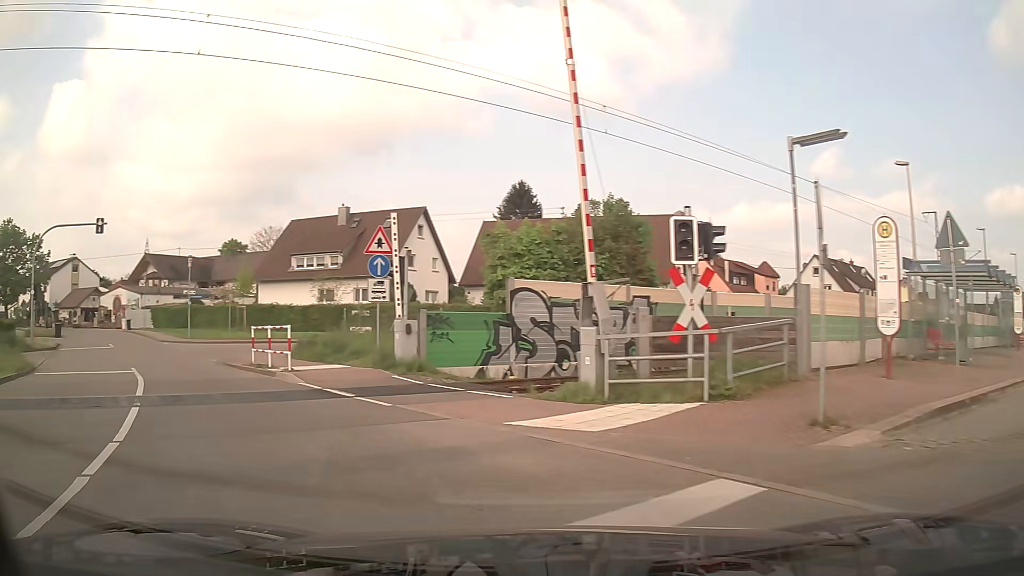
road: unclassified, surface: asphalt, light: Day
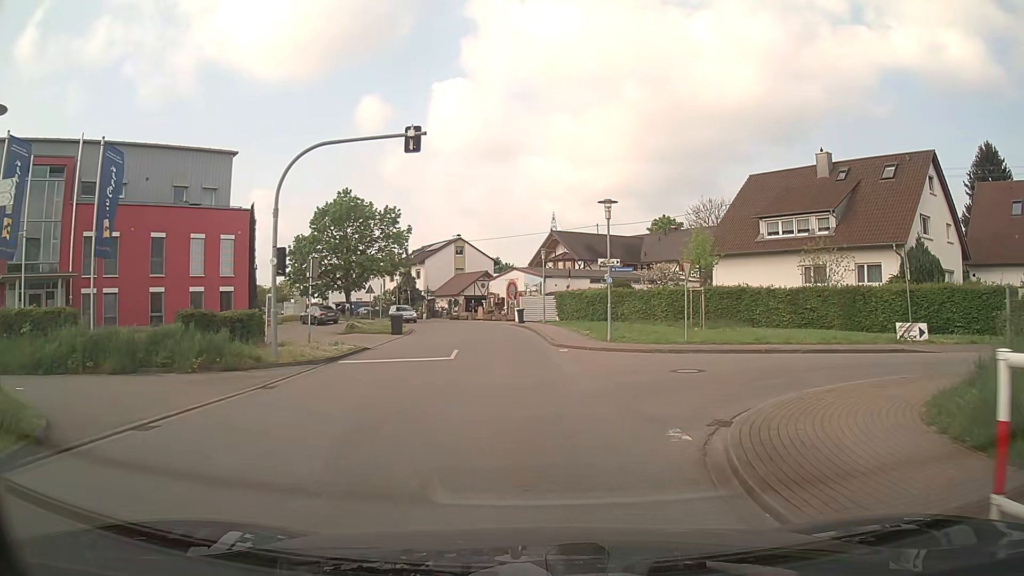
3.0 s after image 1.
(-6.9, +15.1) m; -36°
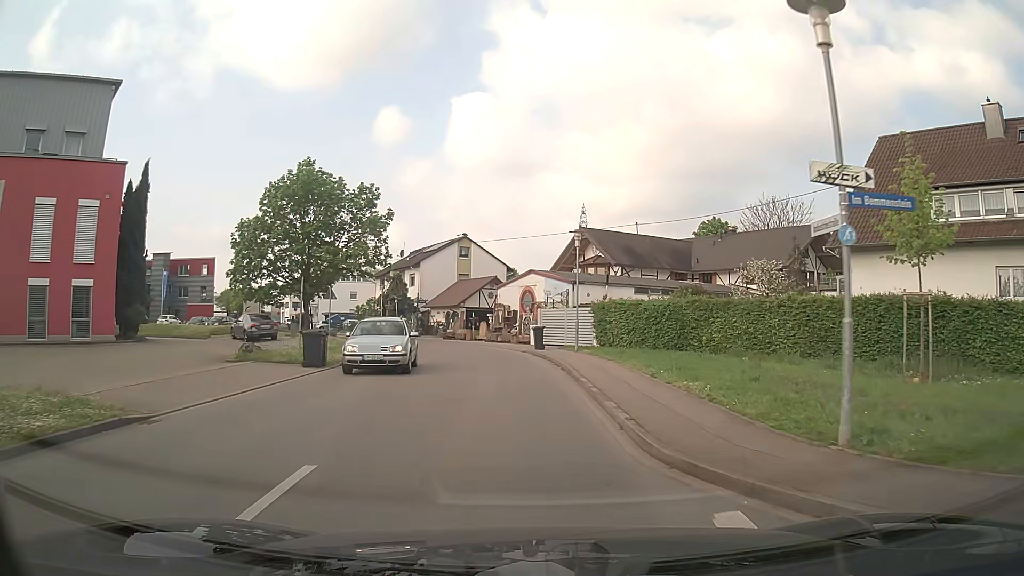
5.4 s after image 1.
(-0.2, +16.3) m; -2°
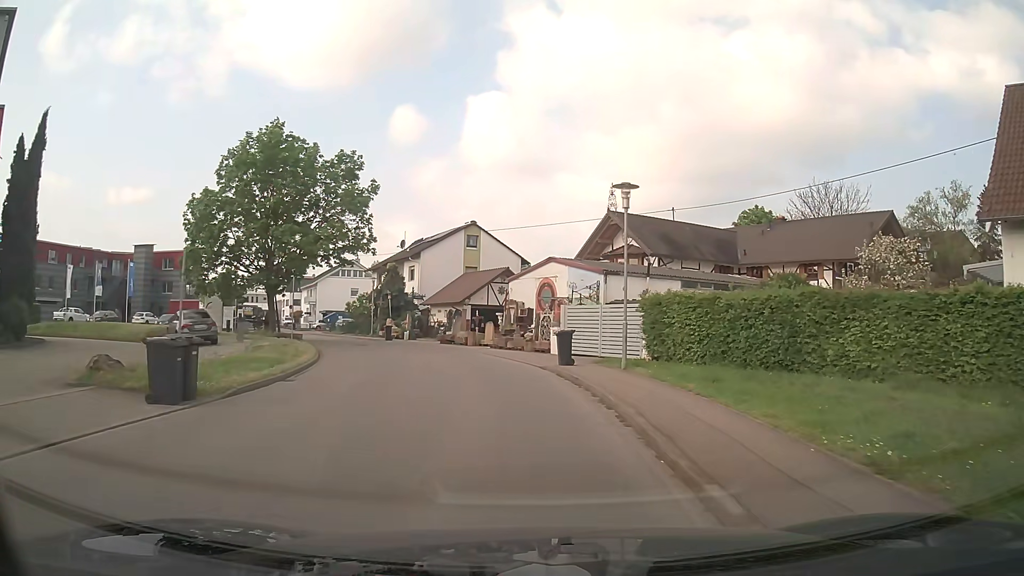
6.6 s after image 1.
(-0.1, +9.3) m; -2°
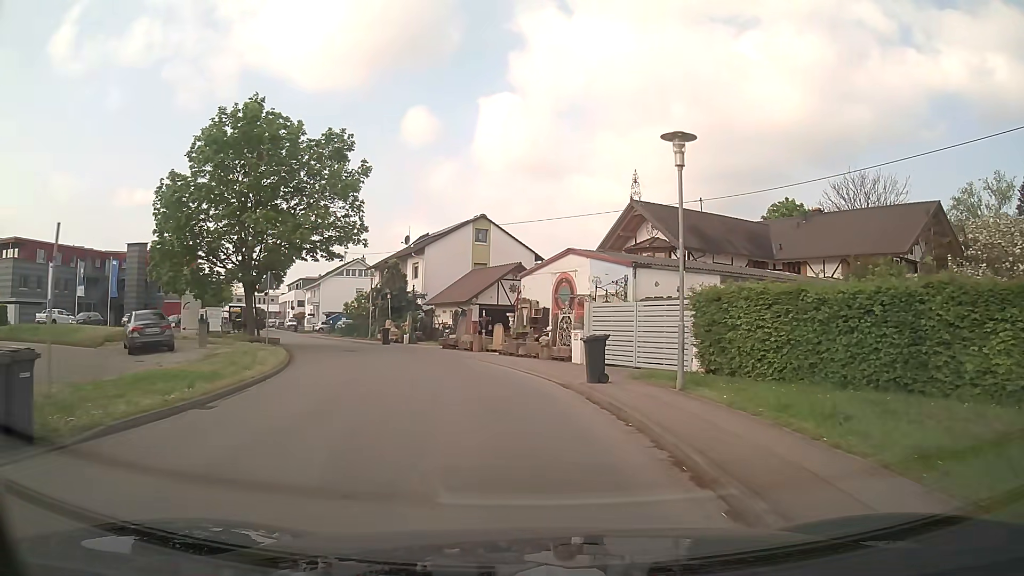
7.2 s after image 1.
(0.0, +4.9) m; -1°
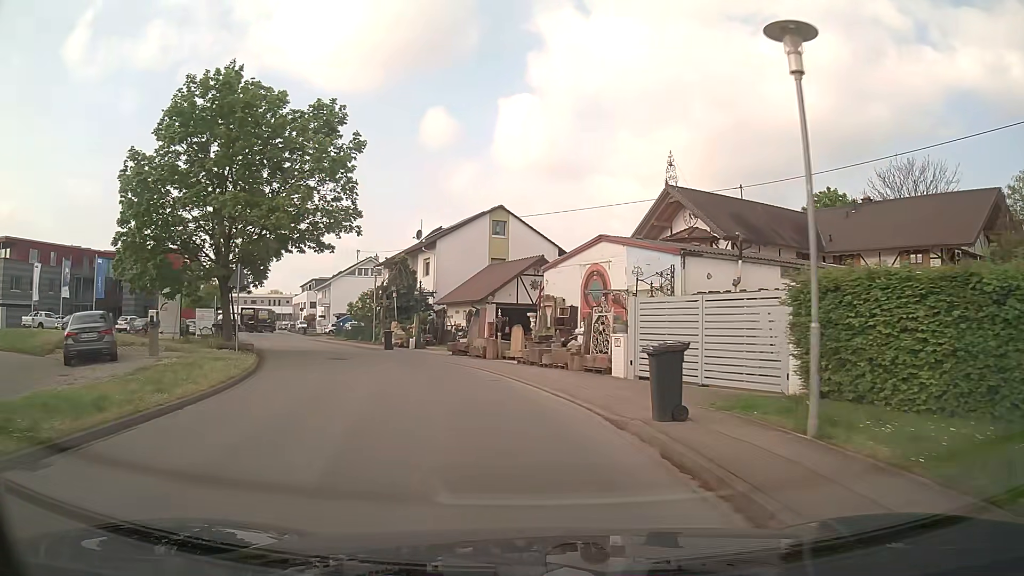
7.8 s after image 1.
(-0.1, +5.0) m; -2°
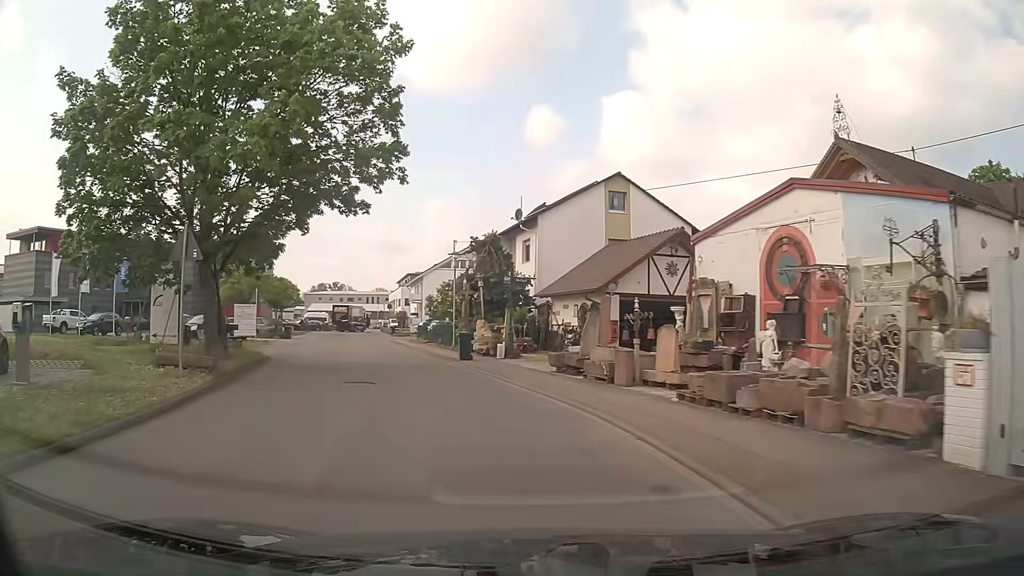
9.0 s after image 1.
(-0.7, +10.2) m; -9°
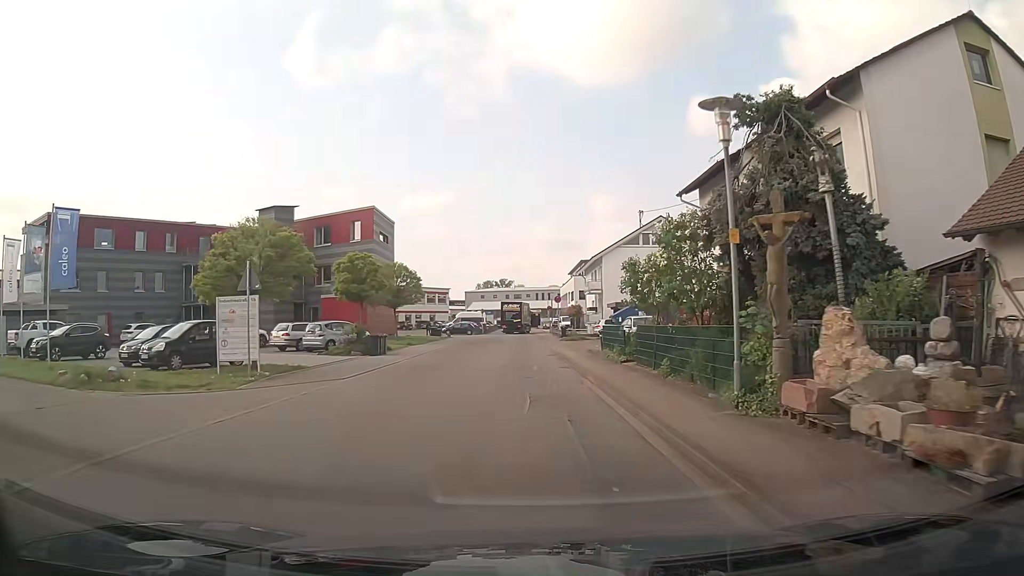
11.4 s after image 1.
(-3.5, +20.7) m; -15°
(0, +10) (0, +20) (0, +30) (-1, +40) (-1, +50) (-1, +60) (-2, +70) (-9, +77) (-14, +85) (-15, +95) m
